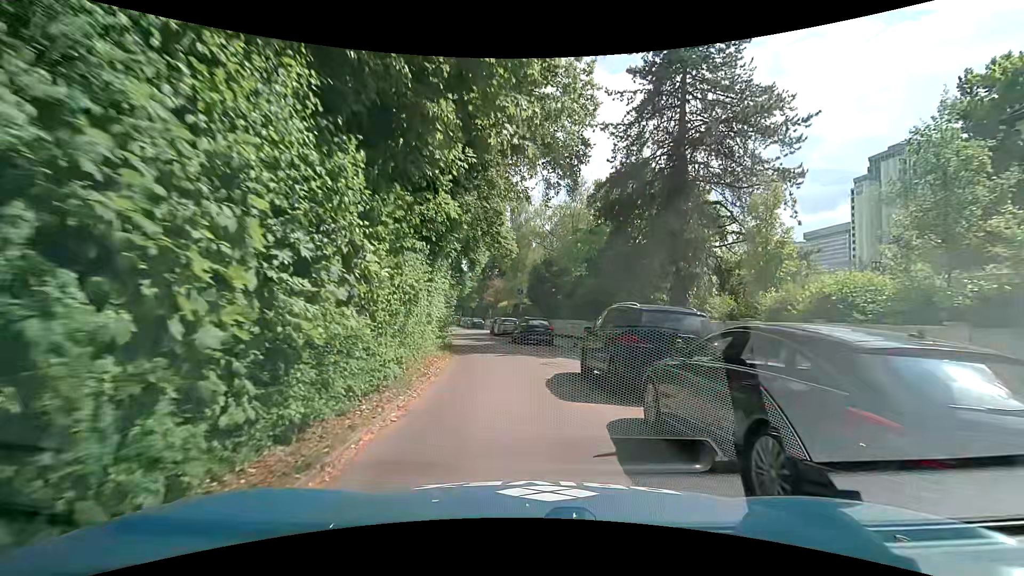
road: residential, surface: asphalt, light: Day
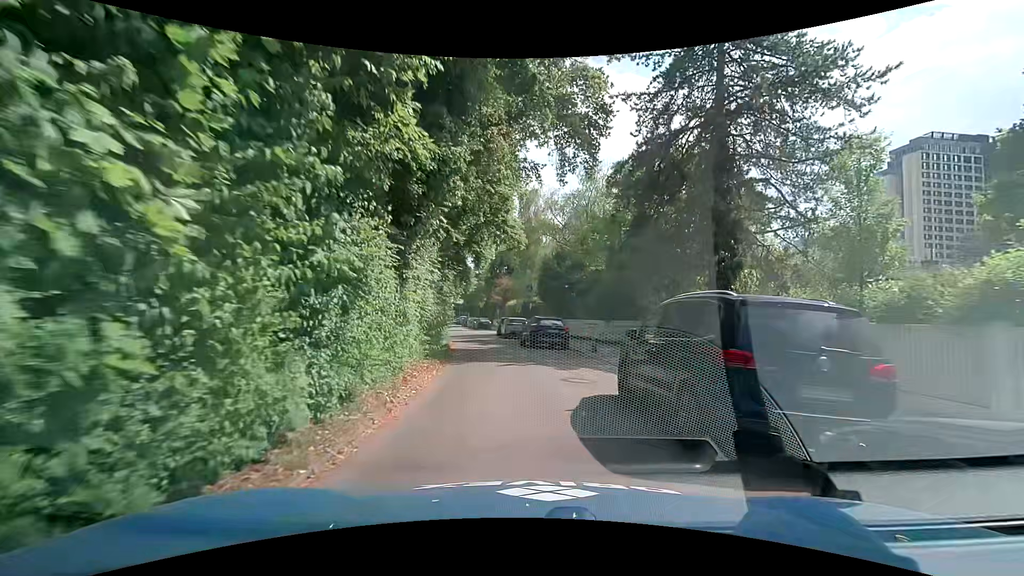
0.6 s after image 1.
(-0.1, +3.9) m; 0°
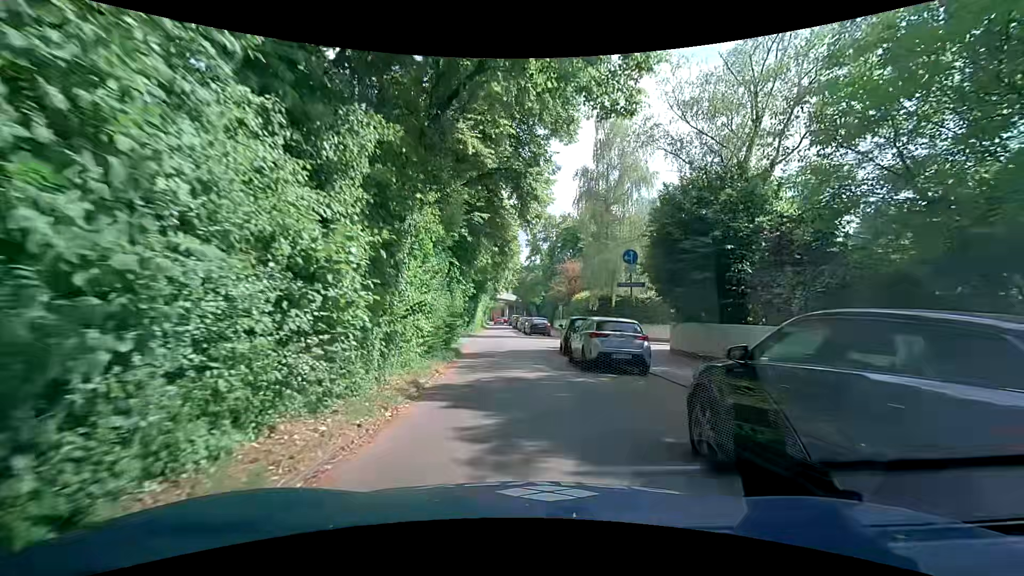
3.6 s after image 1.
(-1.6, +20.6) m; -8°
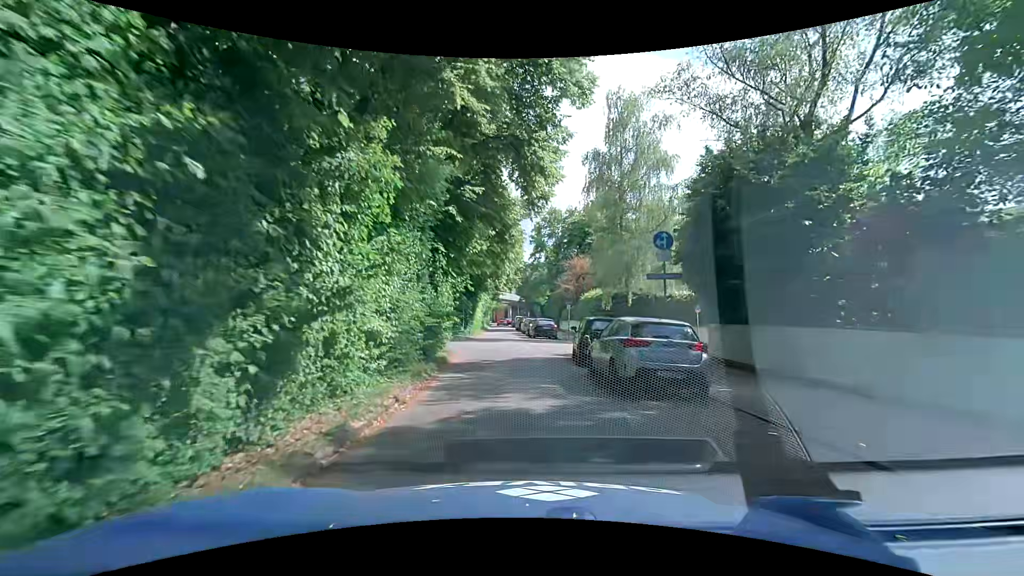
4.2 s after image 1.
(0.0, +4.0) m; 0°
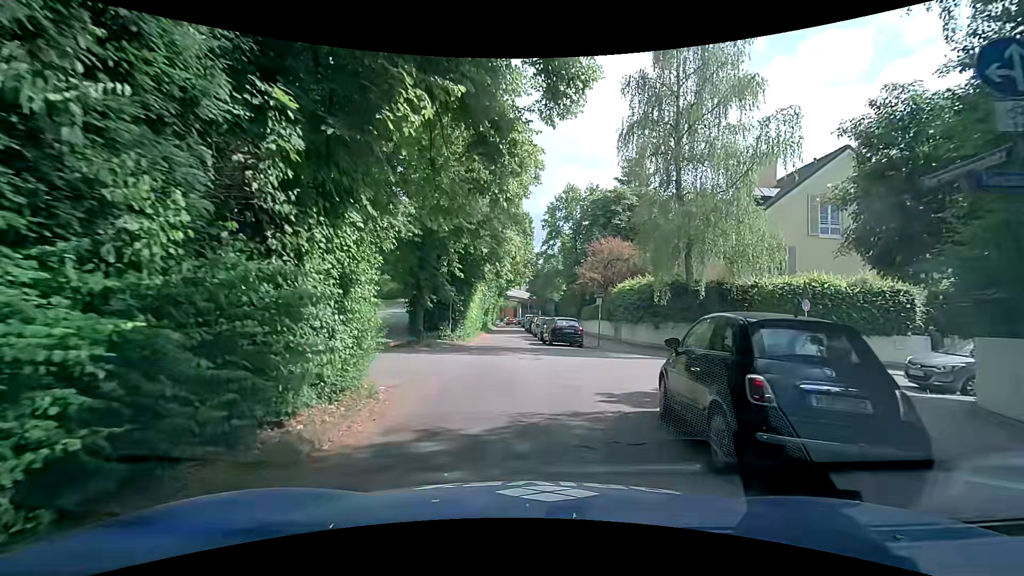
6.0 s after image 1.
(-0.2, +10.1) m; 0°
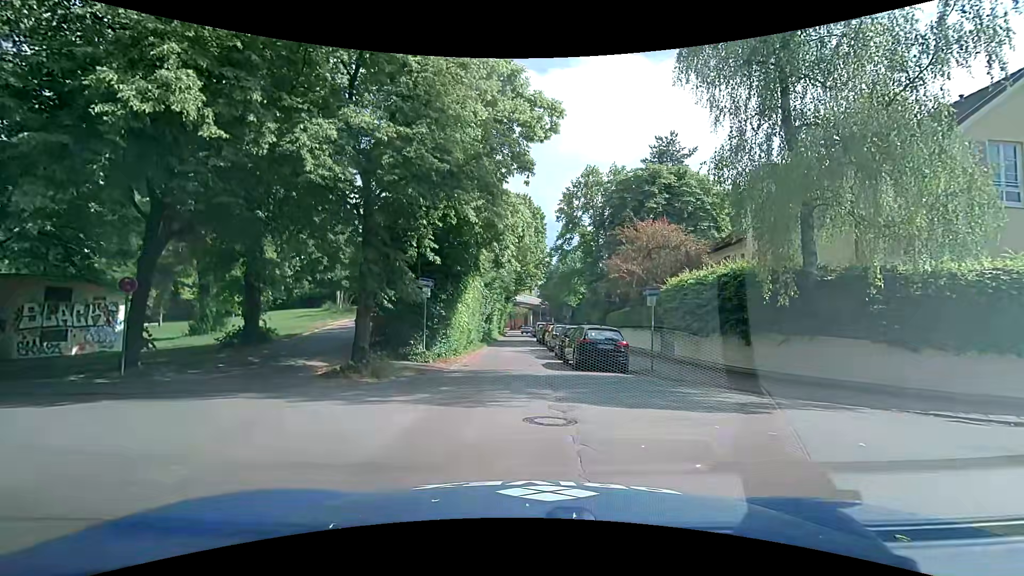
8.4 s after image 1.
(-0.2, +8.5) m; -3°
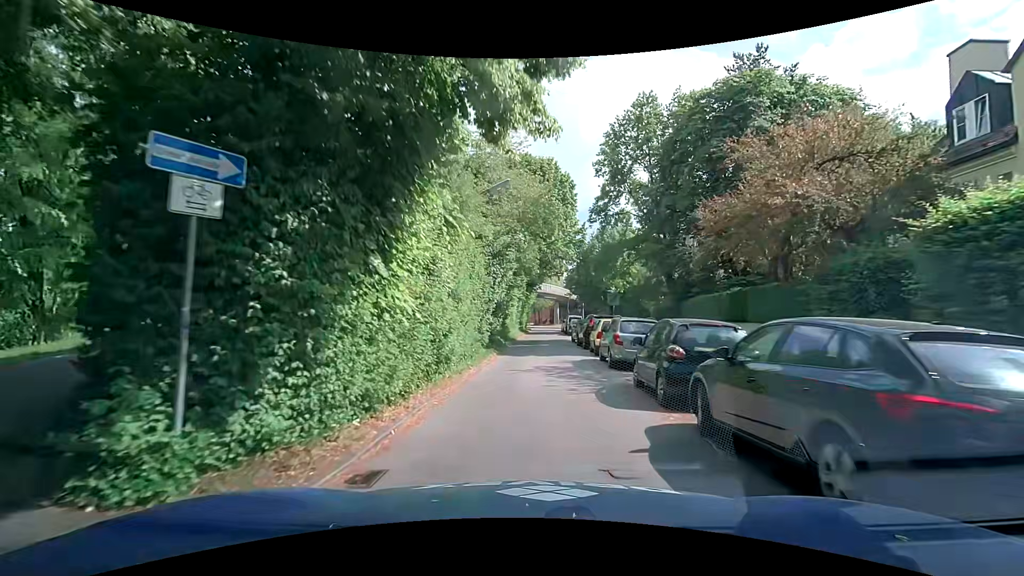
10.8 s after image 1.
(-0.4, +13.2) m; -3°
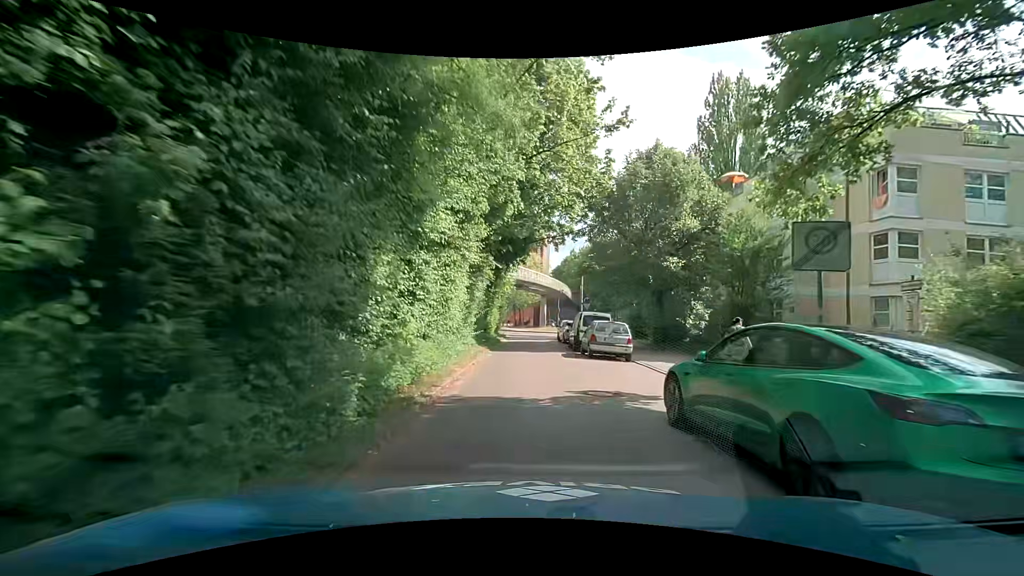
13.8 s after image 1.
(+0.5, +25.0) m; +2°
